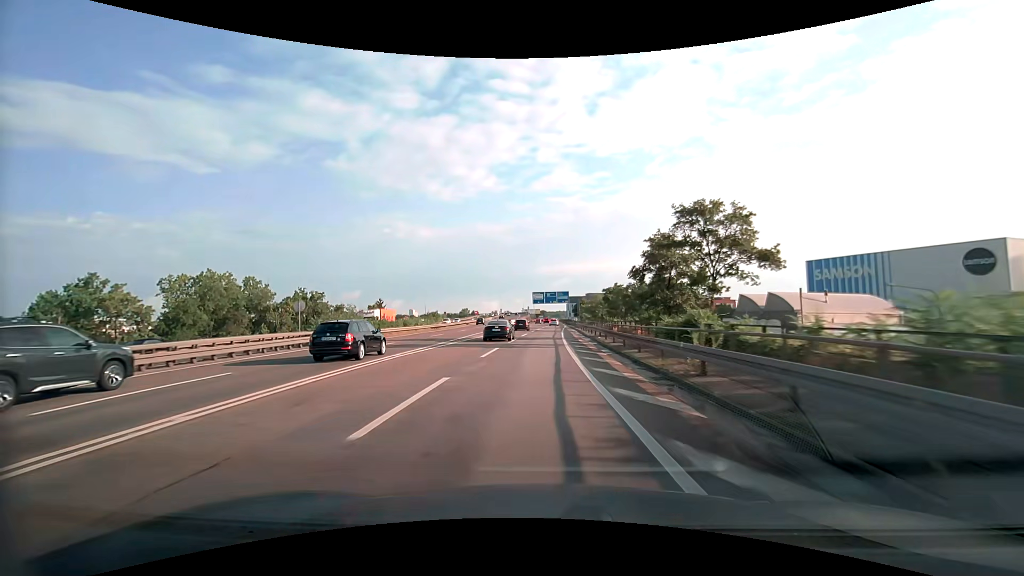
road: motorway_link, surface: asphalt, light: Day
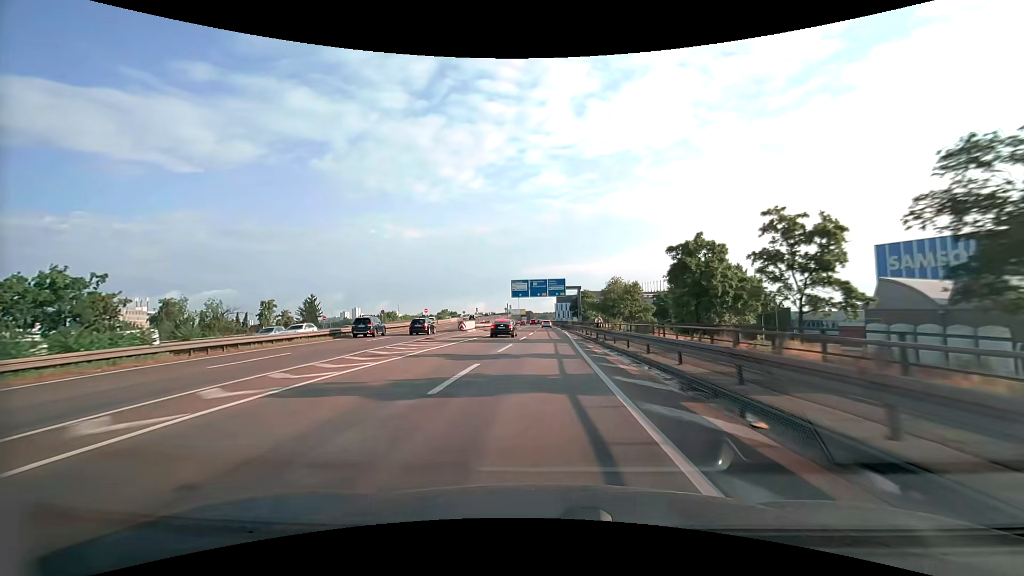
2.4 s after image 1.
(+0.4, +45.5) m; +1°
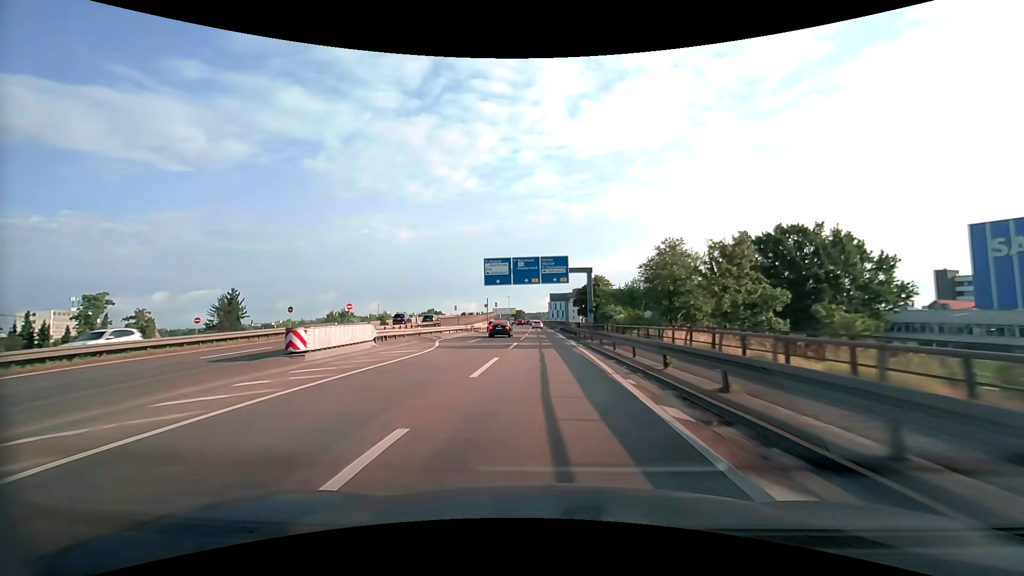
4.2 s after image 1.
(+0.4, +32.7) m; +1°
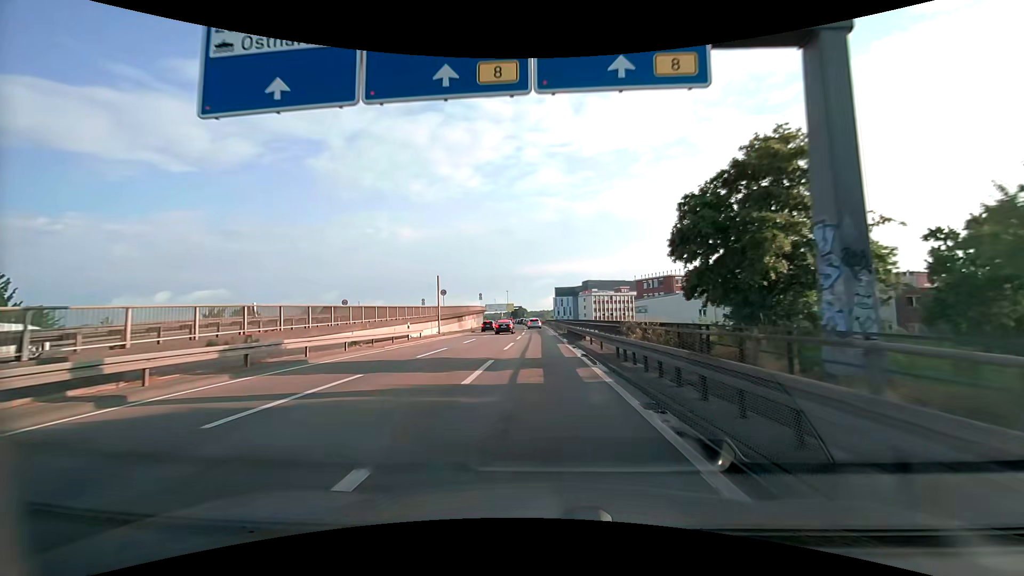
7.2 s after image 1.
(+0.2, +49.0) m; 0°
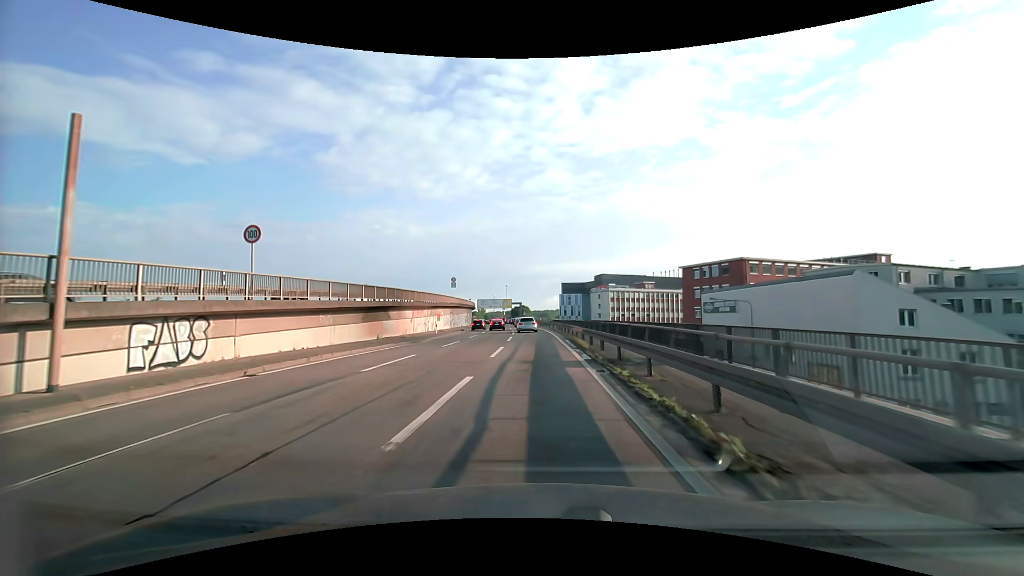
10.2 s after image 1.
(-0.2, +40.5) m; -1°
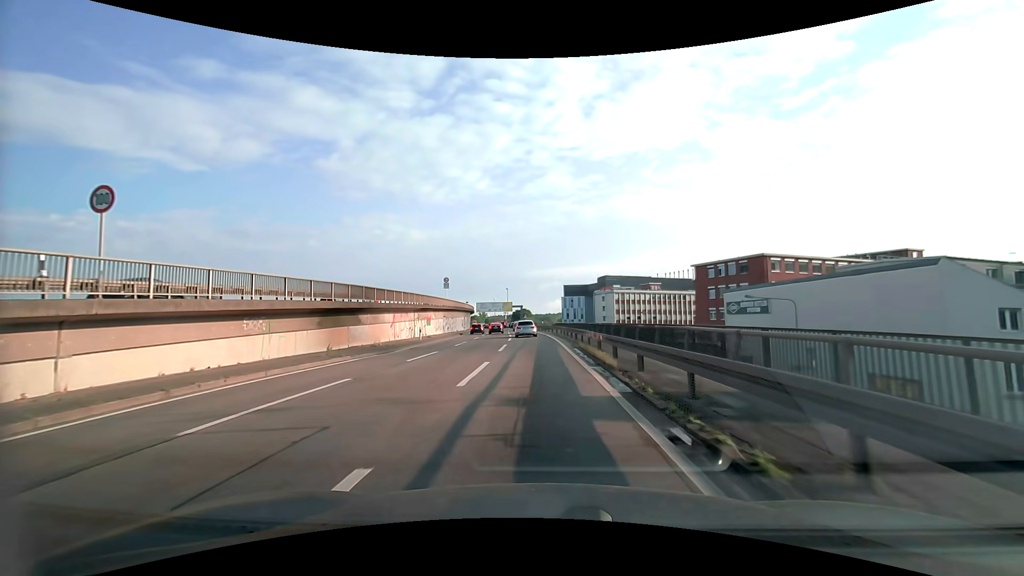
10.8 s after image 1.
(0.0, +7.0) m; 0°
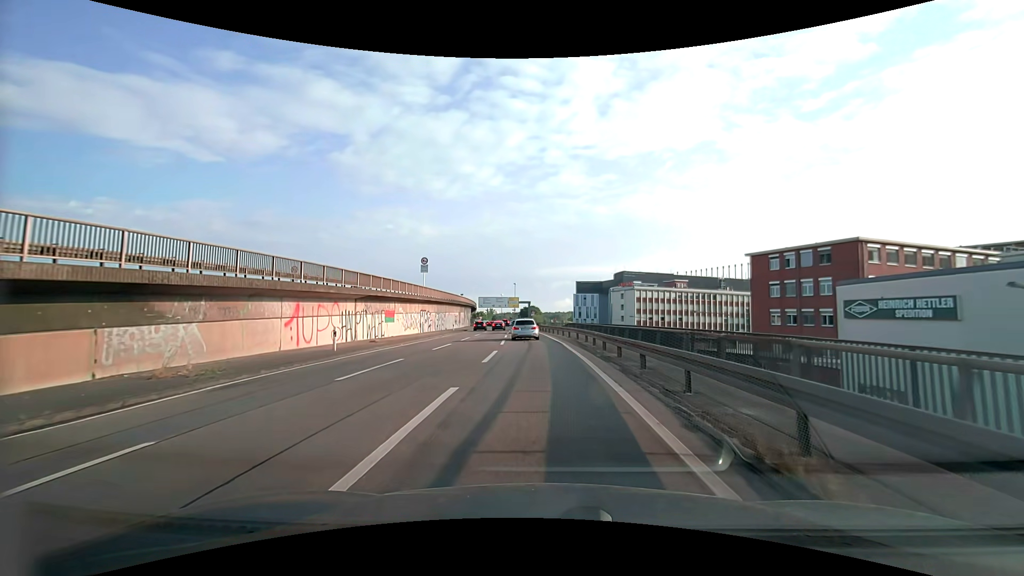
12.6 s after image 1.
(-0.1, +18.6) m; -1°
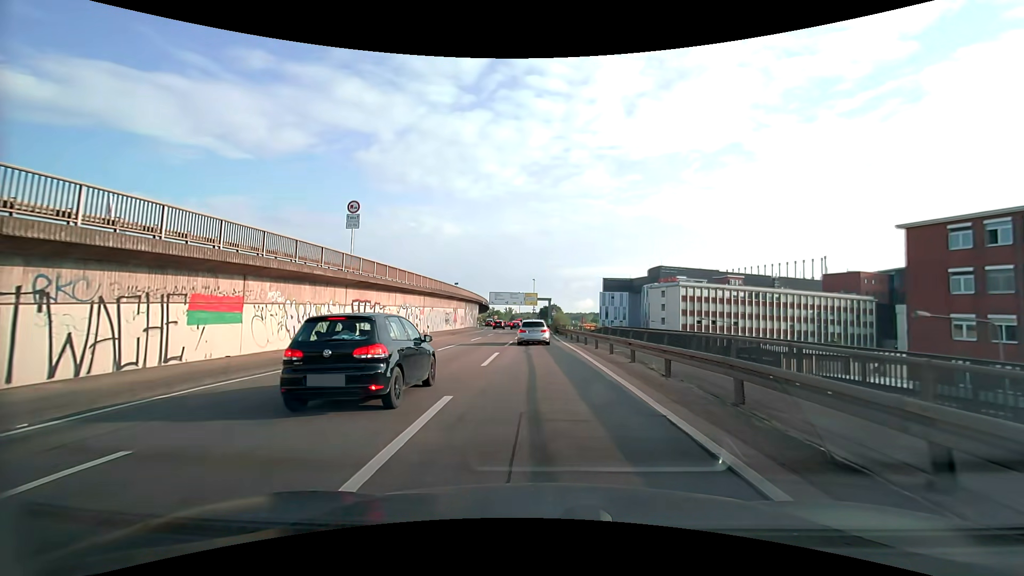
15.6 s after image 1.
(-0.4, +24.4) m; -2°
(0, +10) (0, +20) (0, +30) (0, +40) (0, +50) (0, +60) (0, +70) (-1, +80) (-1, +90) (-1, +100) m
